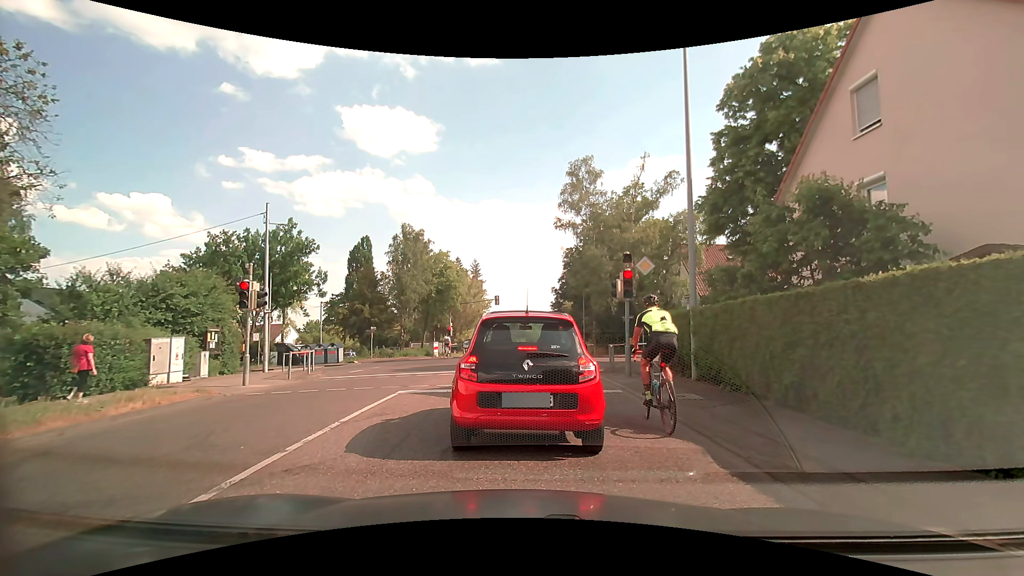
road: tertiary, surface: asphalt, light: Day
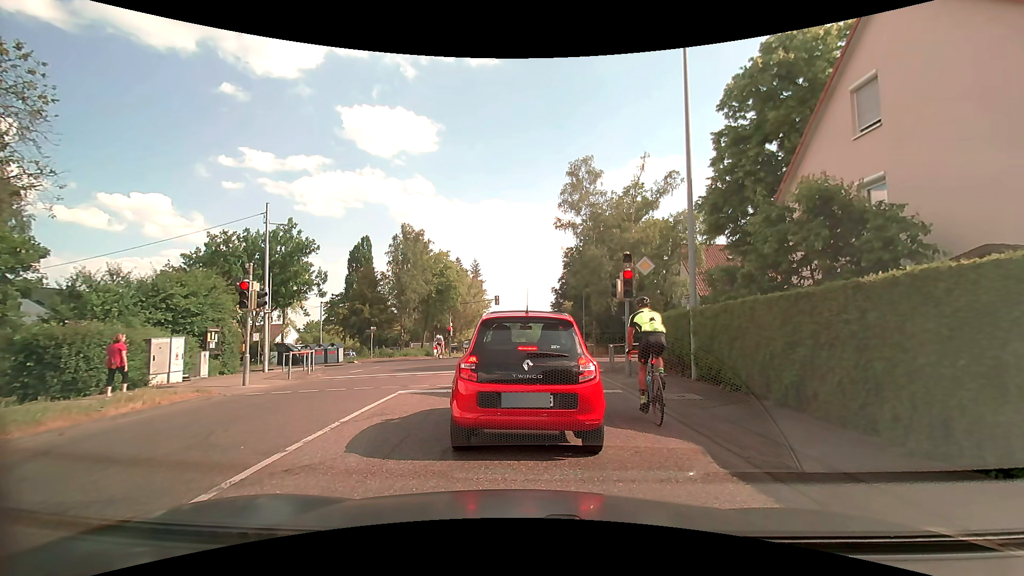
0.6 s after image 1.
(0.0, 0.0) m; 0°
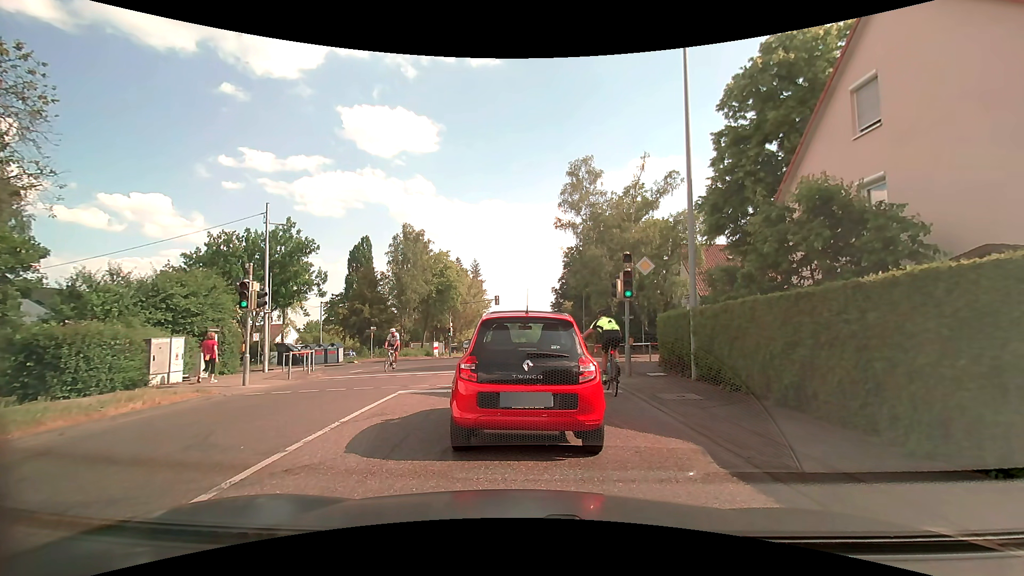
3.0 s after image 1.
(0.0, 0.0) m; 0°
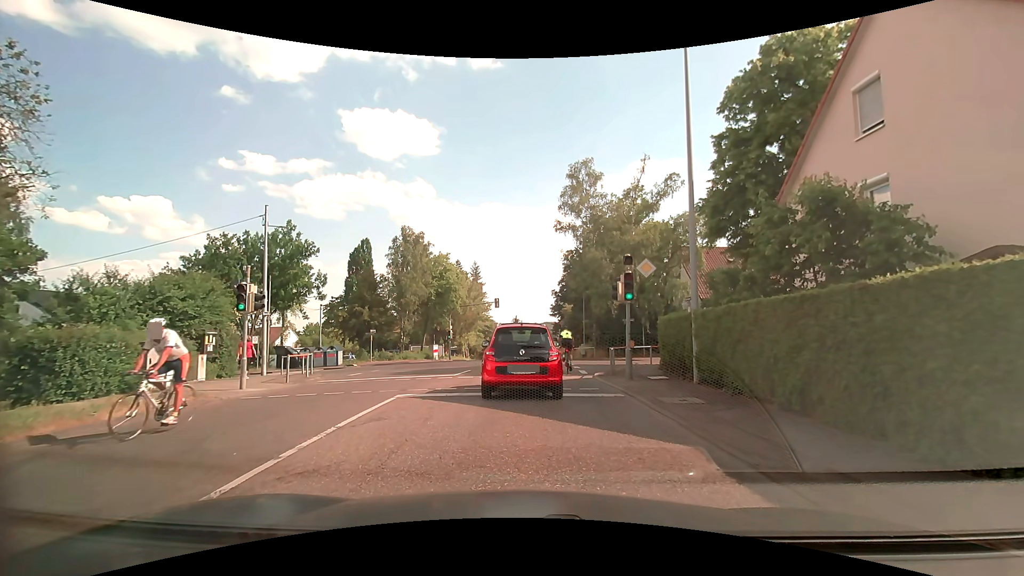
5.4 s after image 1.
(0.0, +0.1) m; 0°
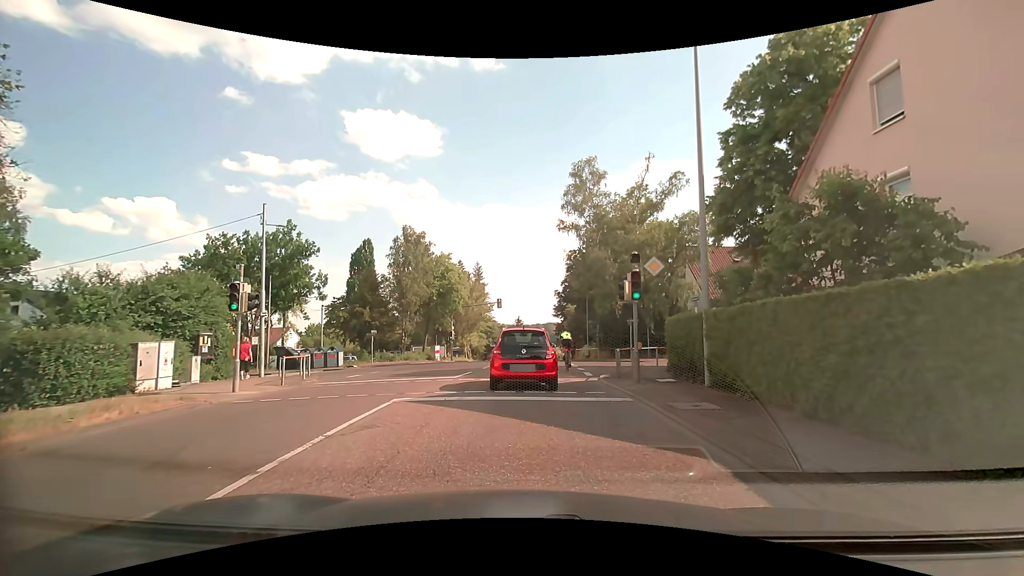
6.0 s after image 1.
(0.0, +0.6) m; +1°
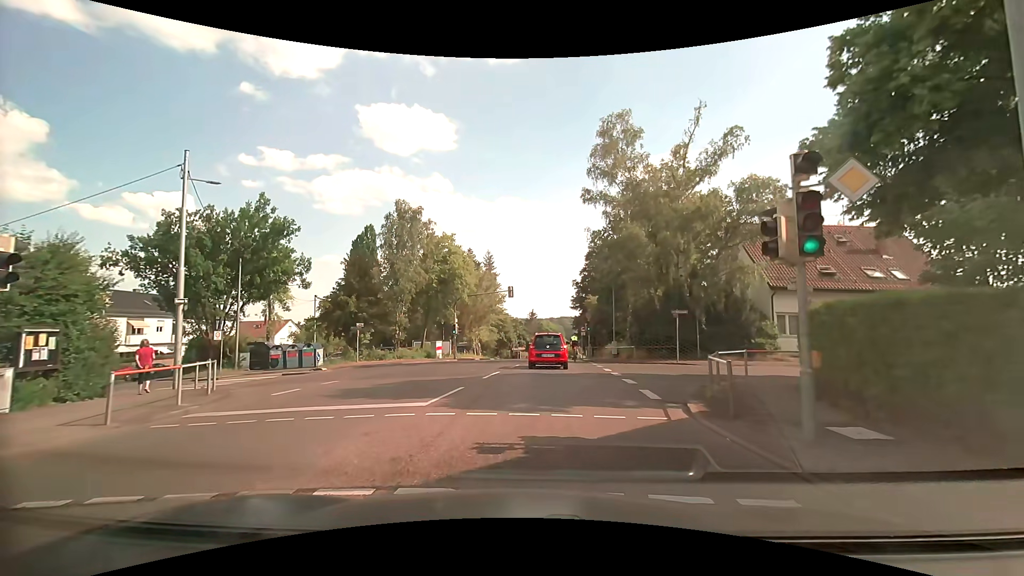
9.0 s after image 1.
(-0.4, +7.7) m; -4°
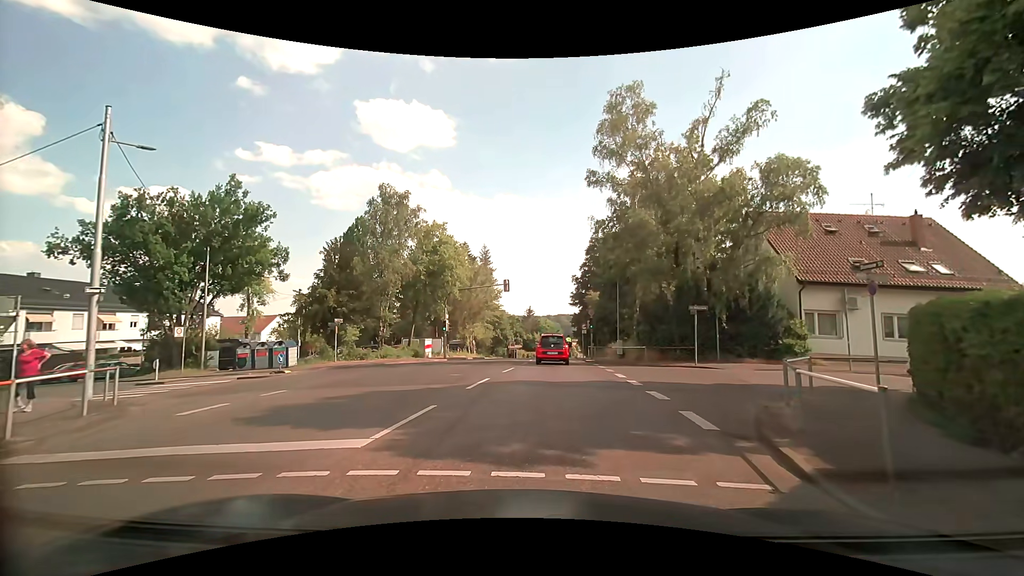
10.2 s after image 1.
(0.0, +3.6) m; -1°
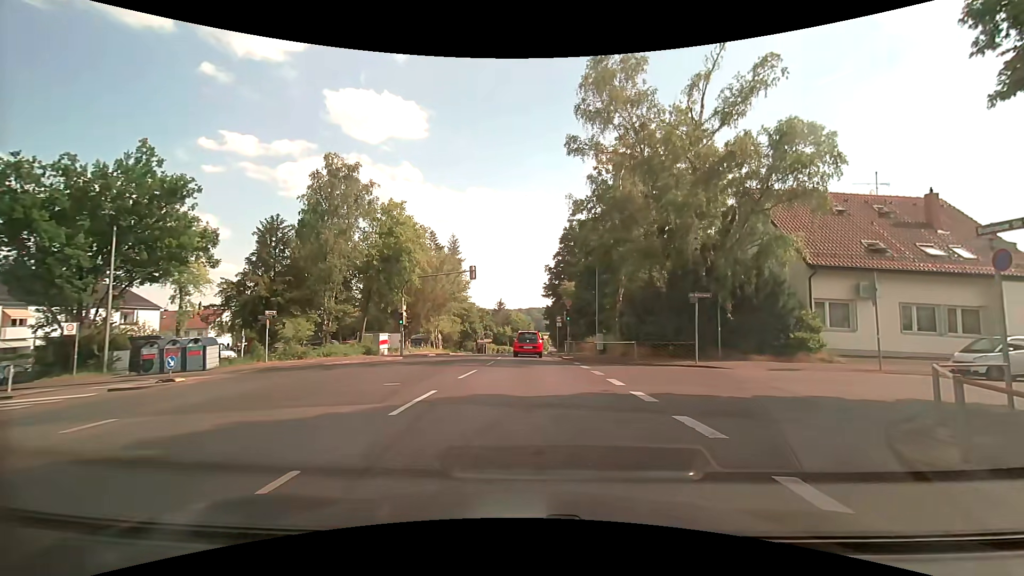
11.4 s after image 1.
(+0.1, +4.7) m; +5°
(+2, +10) (+11, +14) (+21, +15) (+31, +16) (+41, +16) (+51, +17) (+61, +18) (+71, +18) (+81, +19) (+91, +20) m
